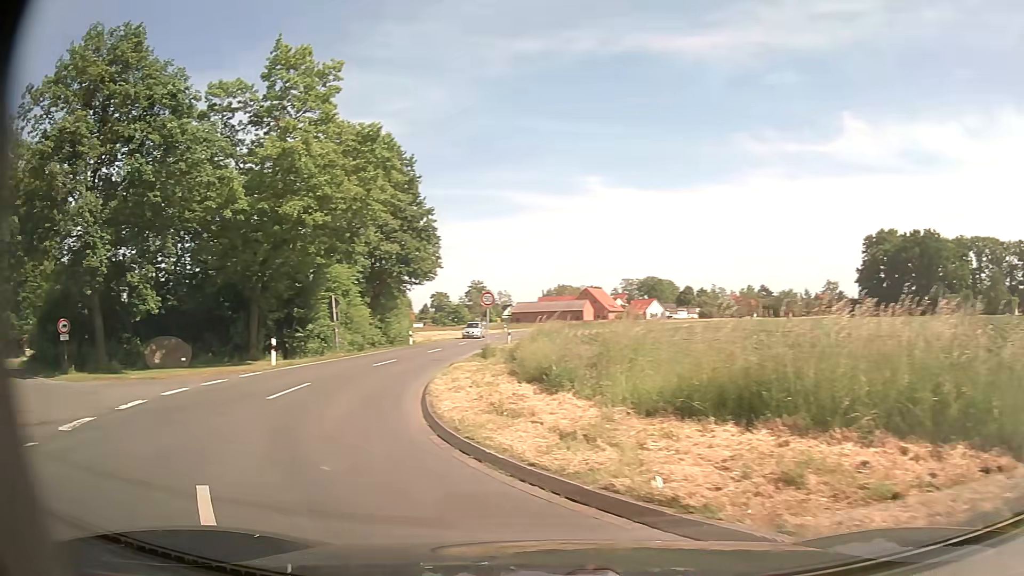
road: tertiary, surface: asphalt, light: Day
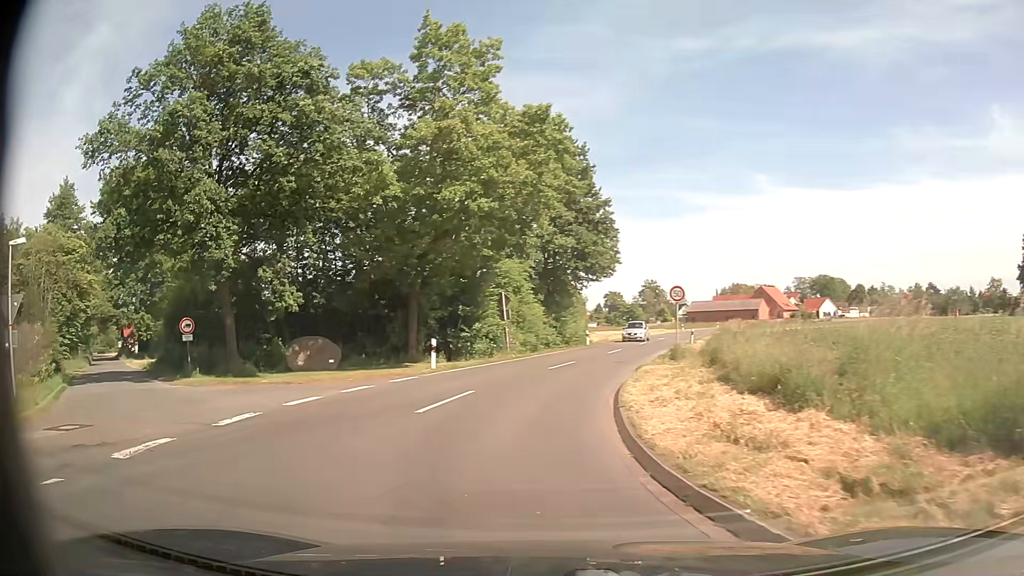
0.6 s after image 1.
(-0.5, +3.1) m; -16°
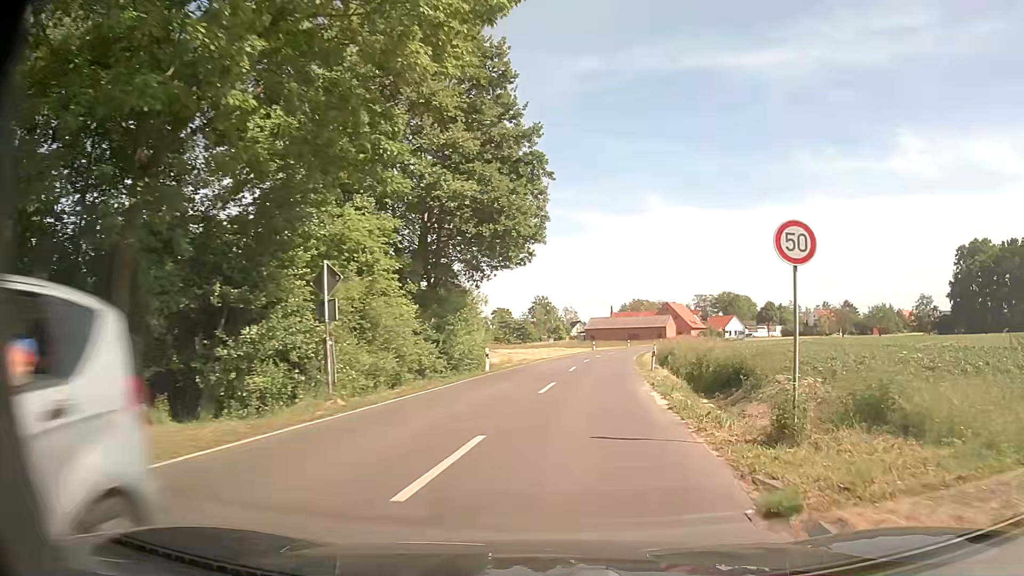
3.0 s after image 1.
(-0.2, +18.1) m; +8°
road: secondary
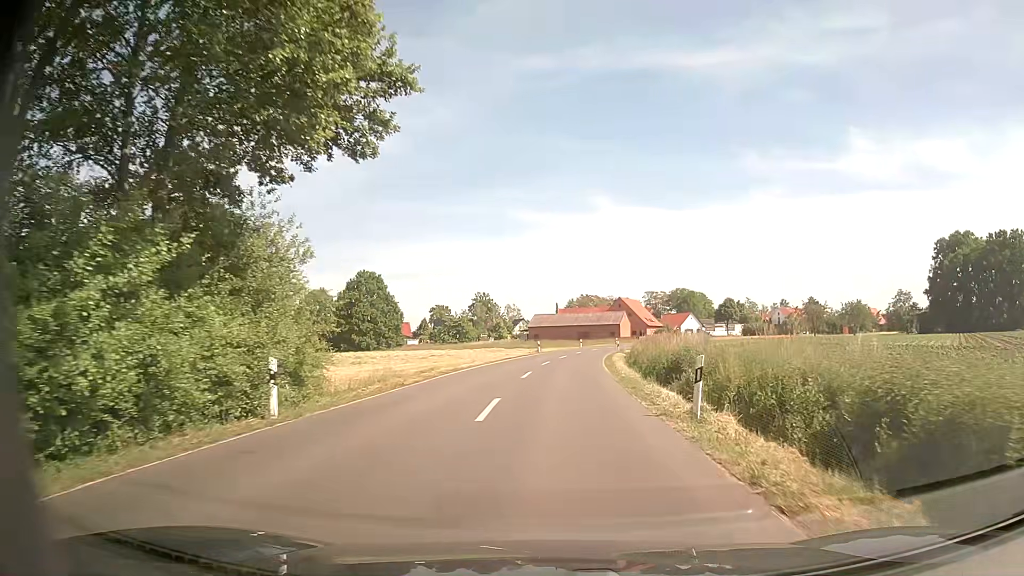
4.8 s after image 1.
(+1.3, +18.8) m; +5°
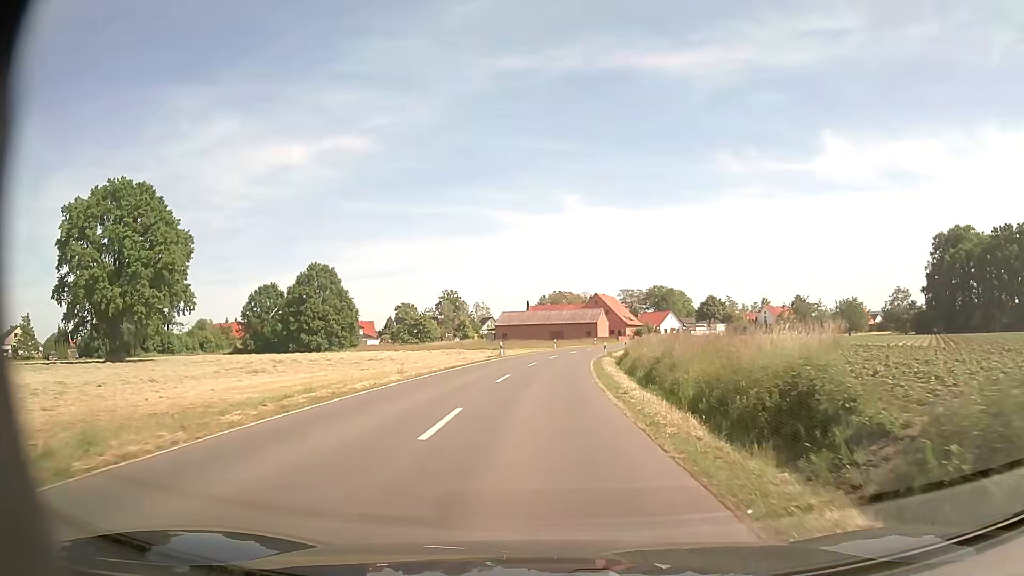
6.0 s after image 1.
(+0.5, +14.3) m; +3°
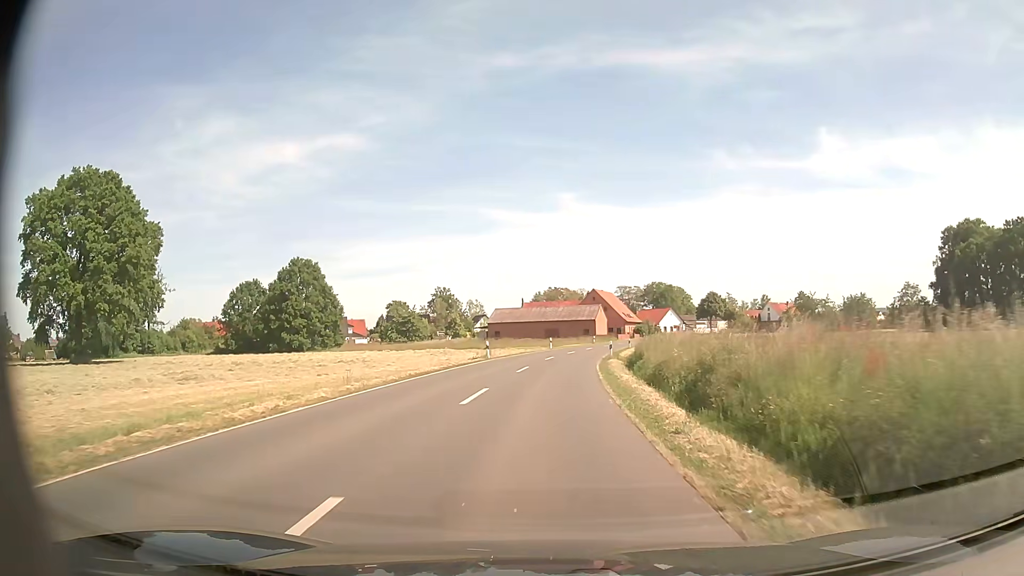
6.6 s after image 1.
(+0.1, +7.5) m; +1°
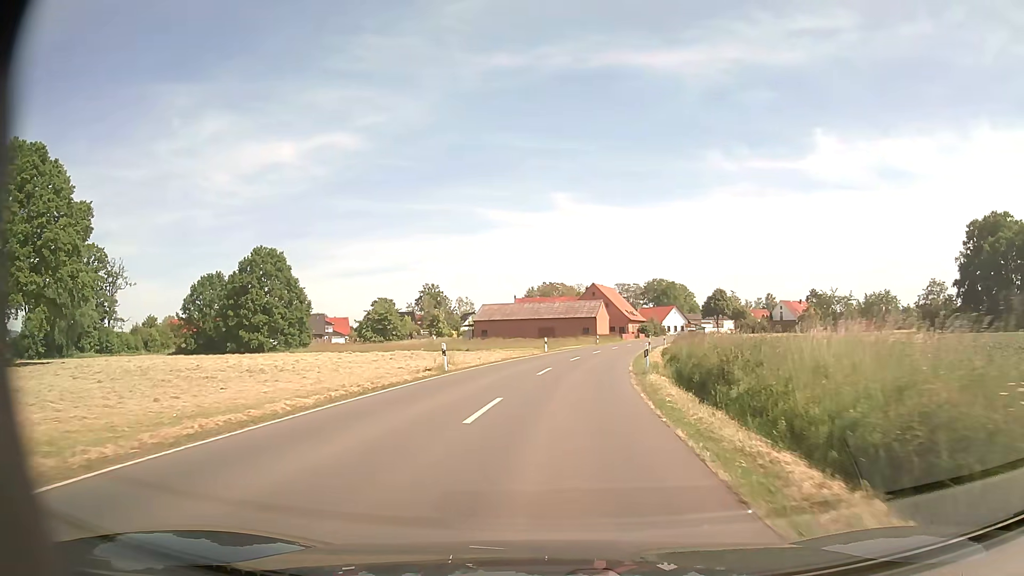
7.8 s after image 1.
(0.0, +15.5) m; 0°
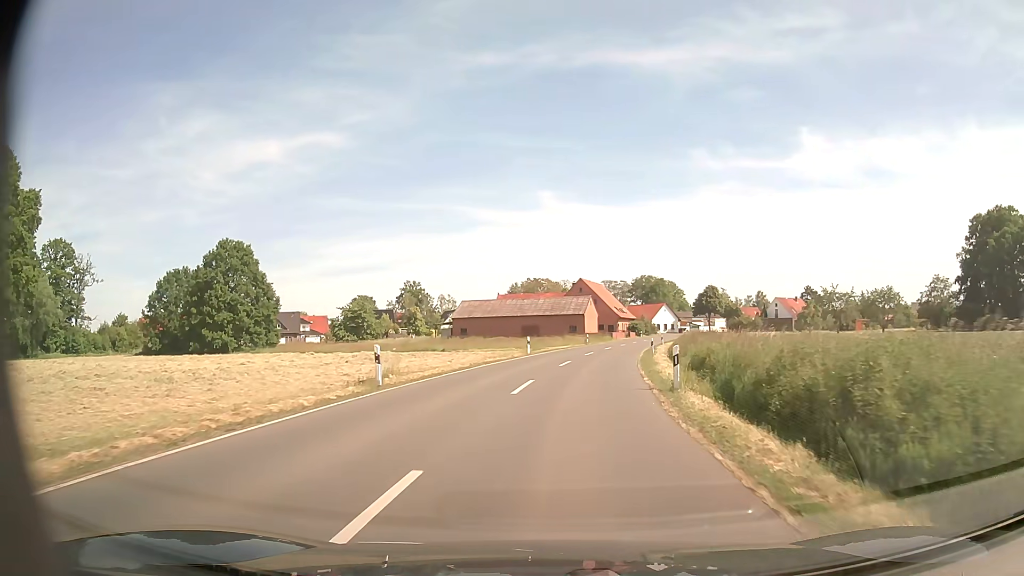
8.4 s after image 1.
(+0.1, +7.8) m; +1°
(0, +10) (+1, +20) (+2, +30) (+4, +40) (+5, +50) (+7, +59) (+10, +69) (+12, +79) (+14, +89) (+17, +98) m
